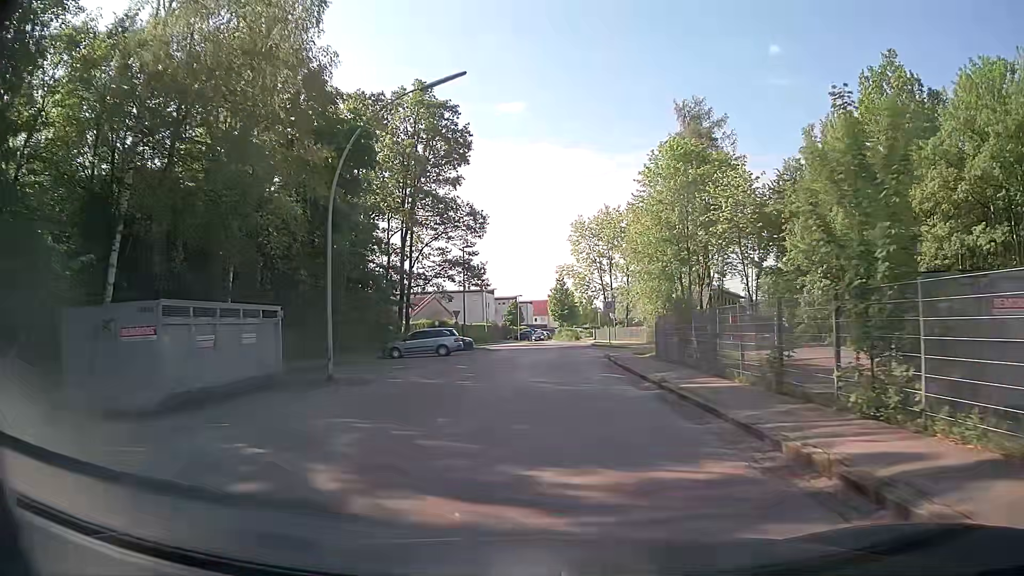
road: residential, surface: asphalt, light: Day
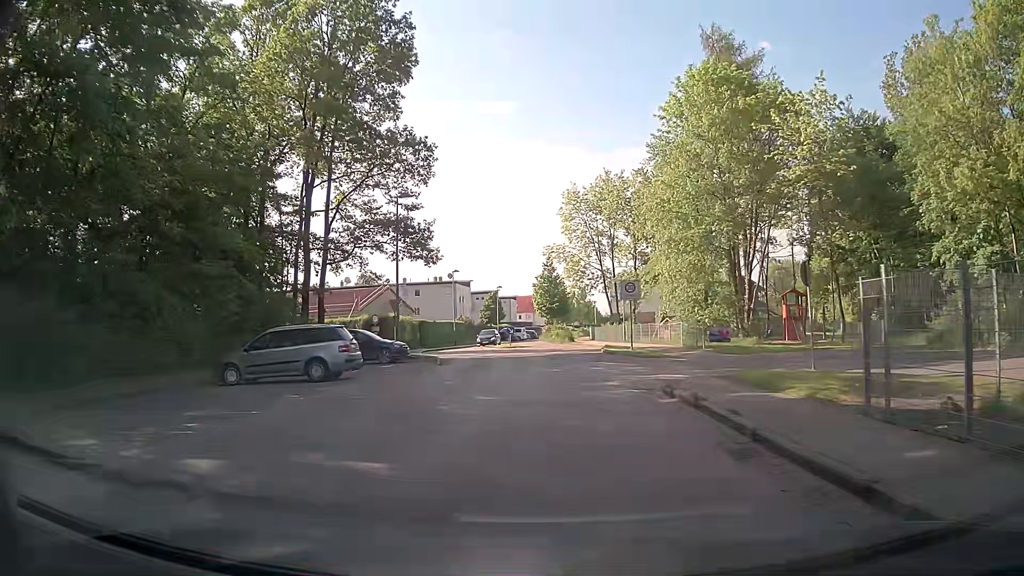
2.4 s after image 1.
(+0.4, +18.7) m; +3°
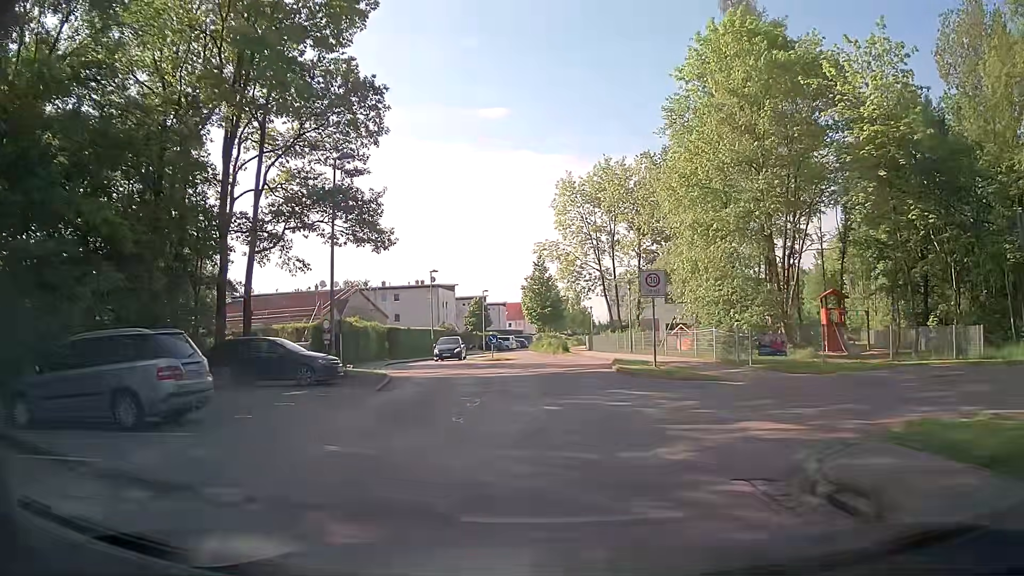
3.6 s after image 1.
(-0.1, +8.6) m; 0°
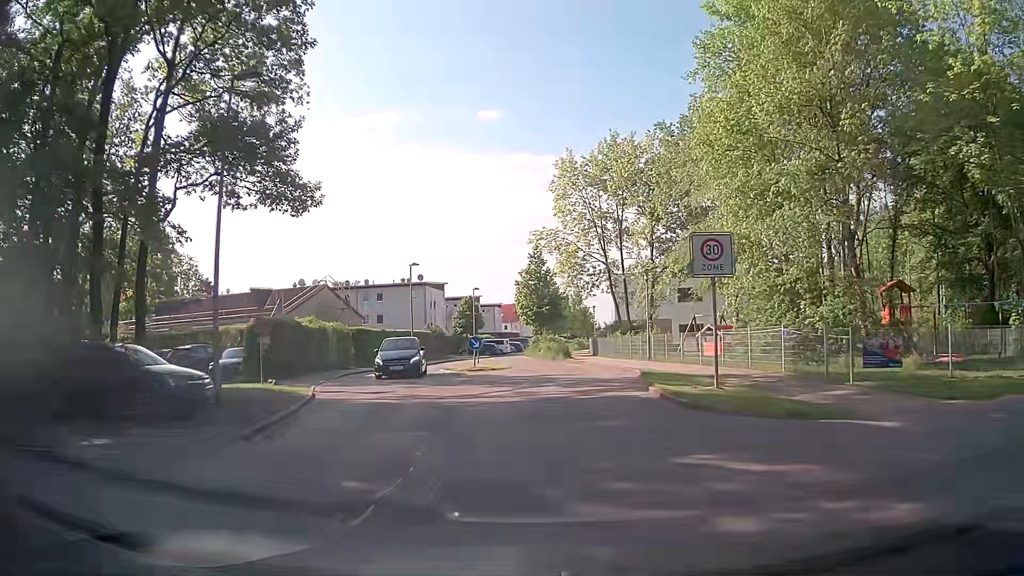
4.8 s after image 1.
(0.0, +8.2) m; +1°
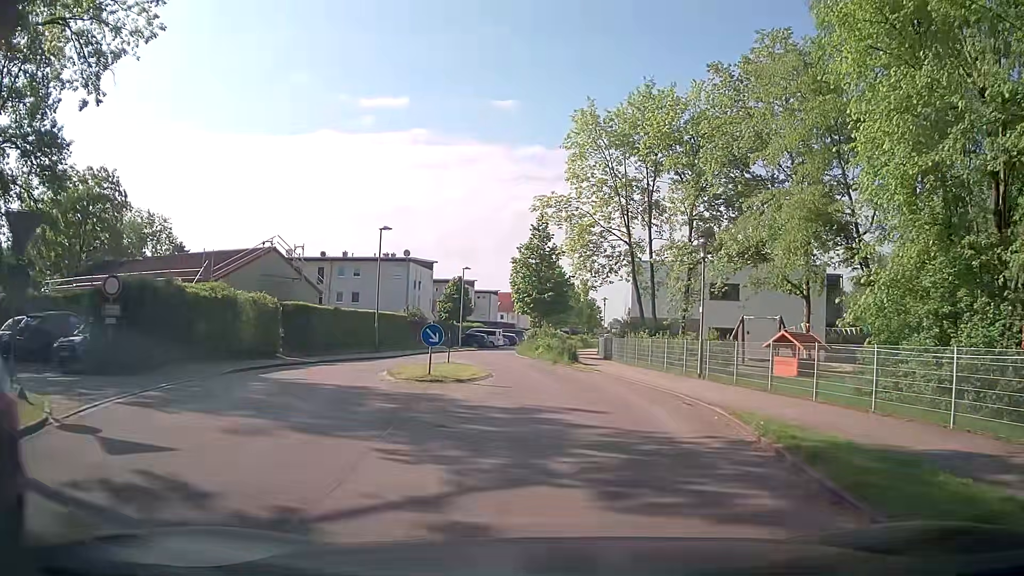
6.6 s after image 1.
(-0.3, +11.3) m; -1°
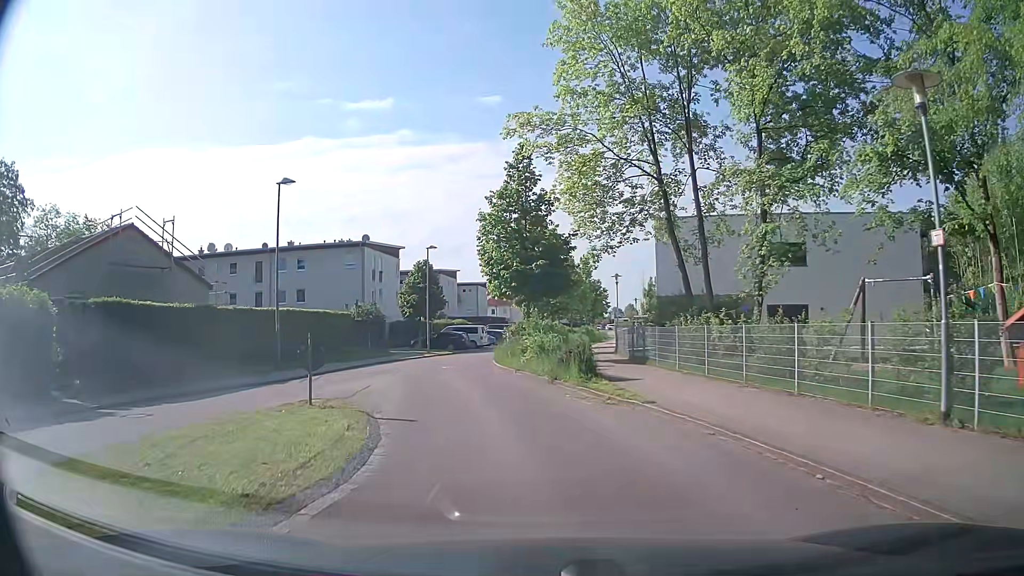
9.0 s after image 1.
(+0.3, +15.1) m; +1°
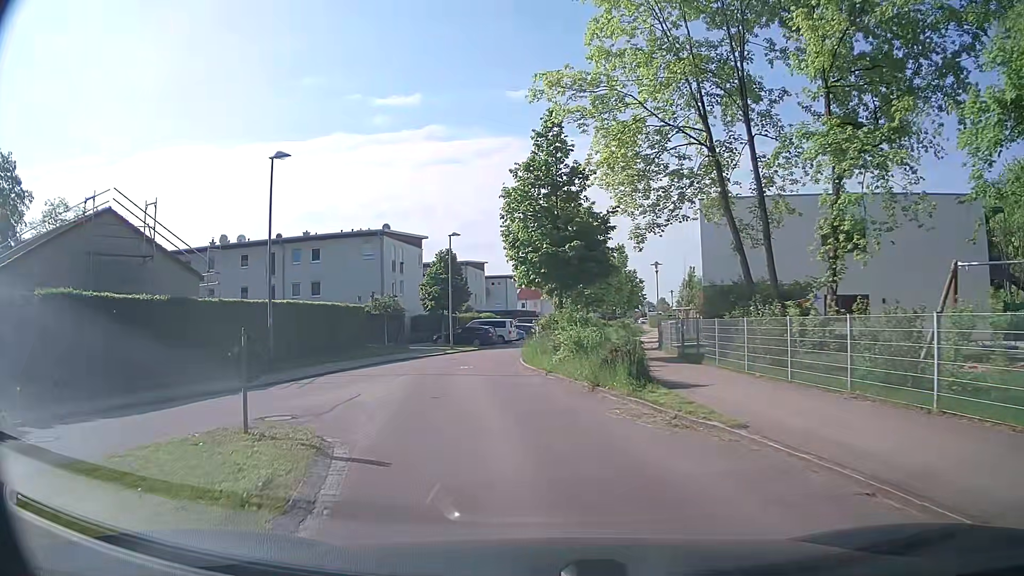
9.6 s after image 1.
(-0.1, +3.8) m; -4°
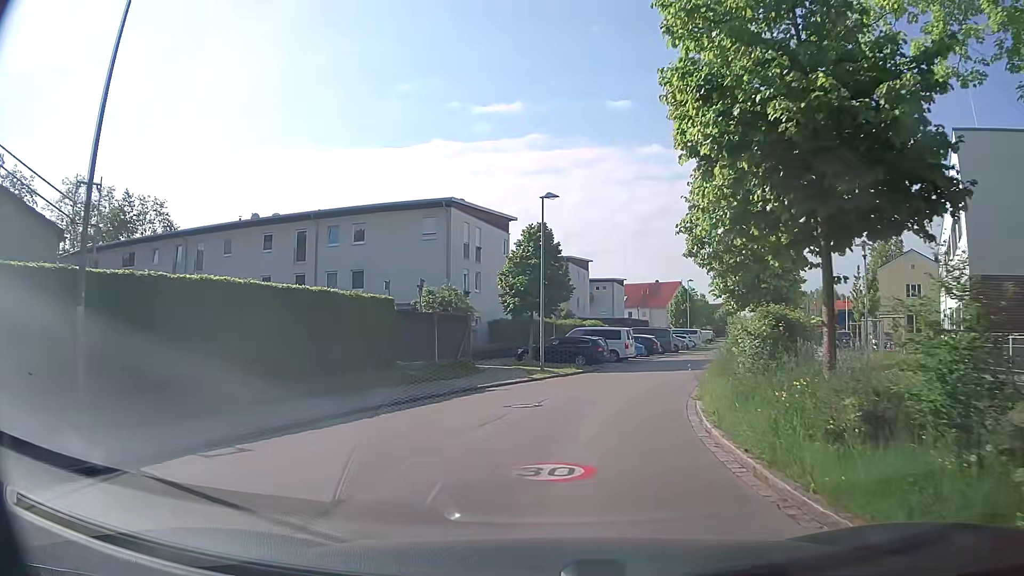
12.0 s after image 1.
(-1.2, +15.2) m; -9°
(0, +10) (+2, +20) (+6, +29) (+10, +38) (+14, +48) (+17, +57) (+21, +66) (+24, +76) (+27, +85) (+30, +95) m
